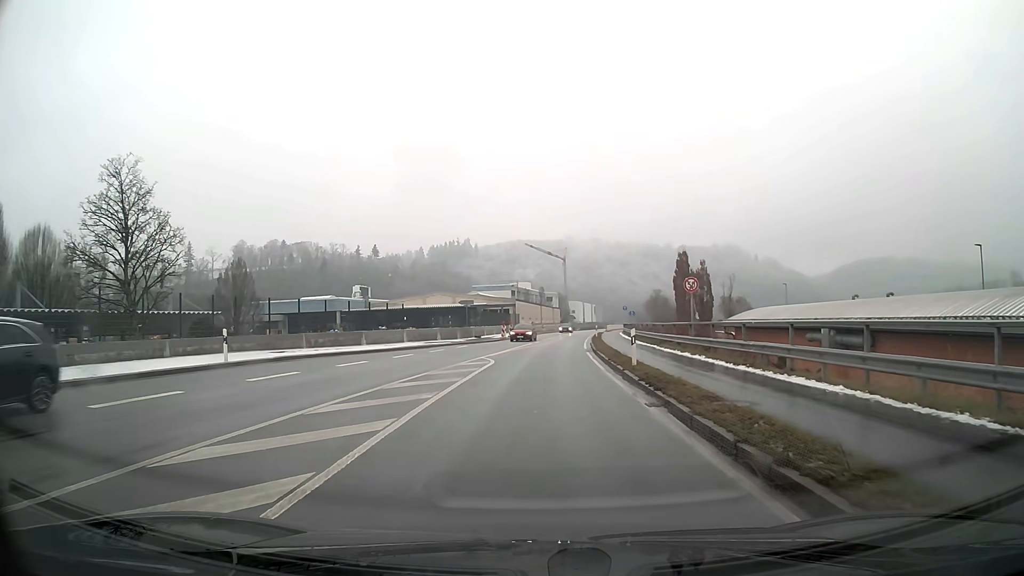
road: primary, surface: asphalt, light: Day
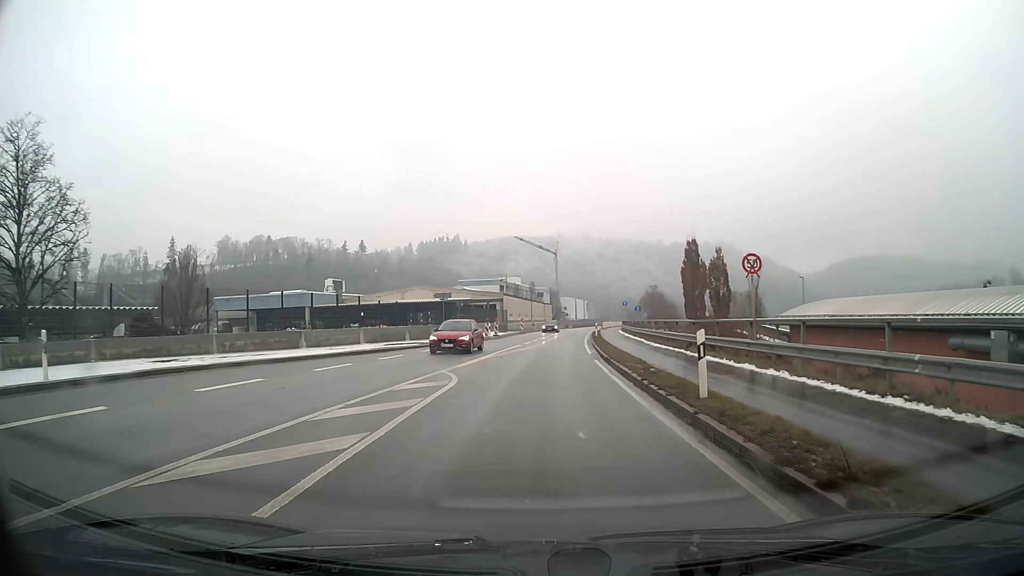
(0.0, +9.0) m; +1°
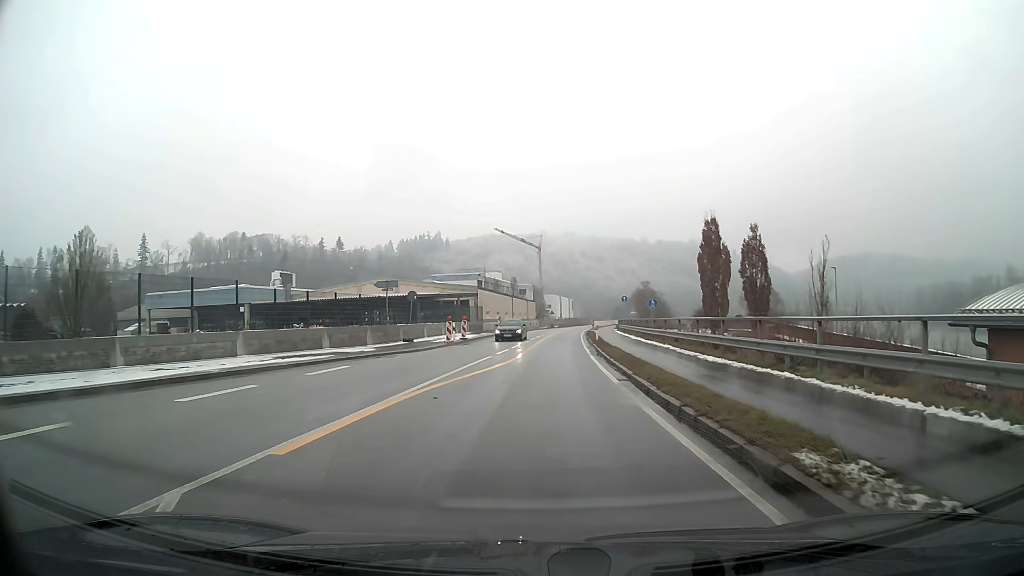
(+0.2, +13.6) m; +2°
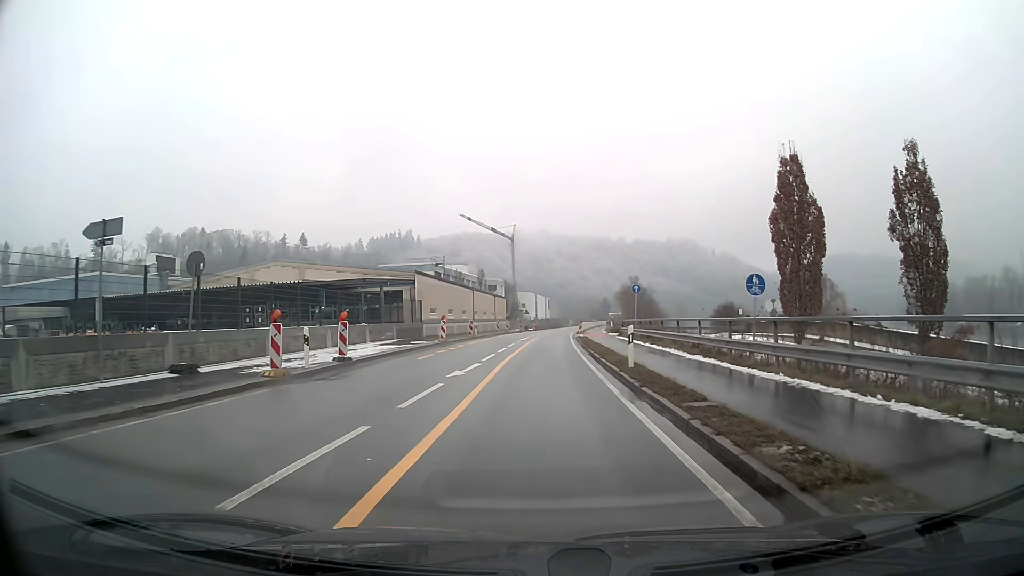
(+0.5, +22.6) m; +2°
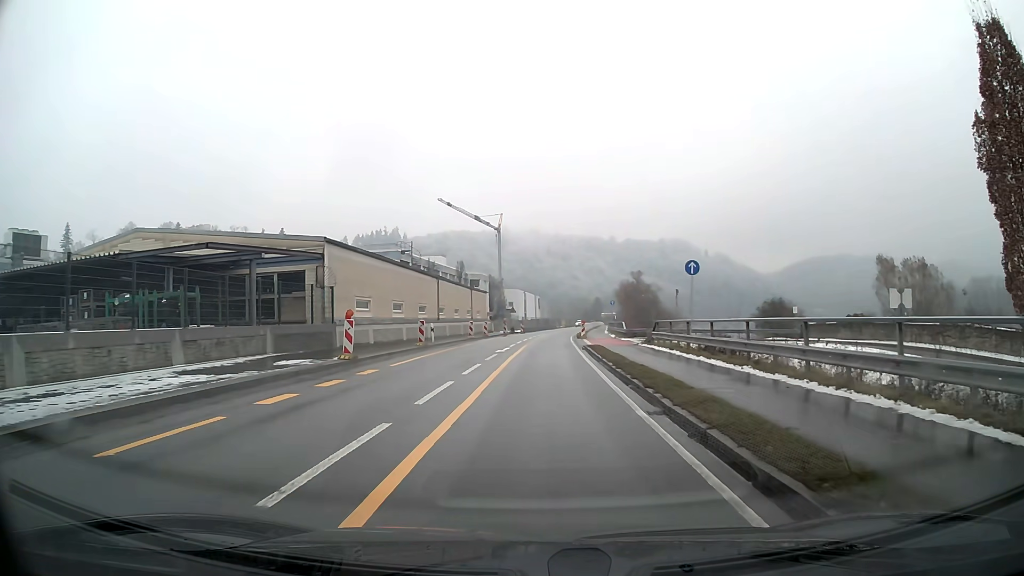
(+0.2, +18.0) m; +1°
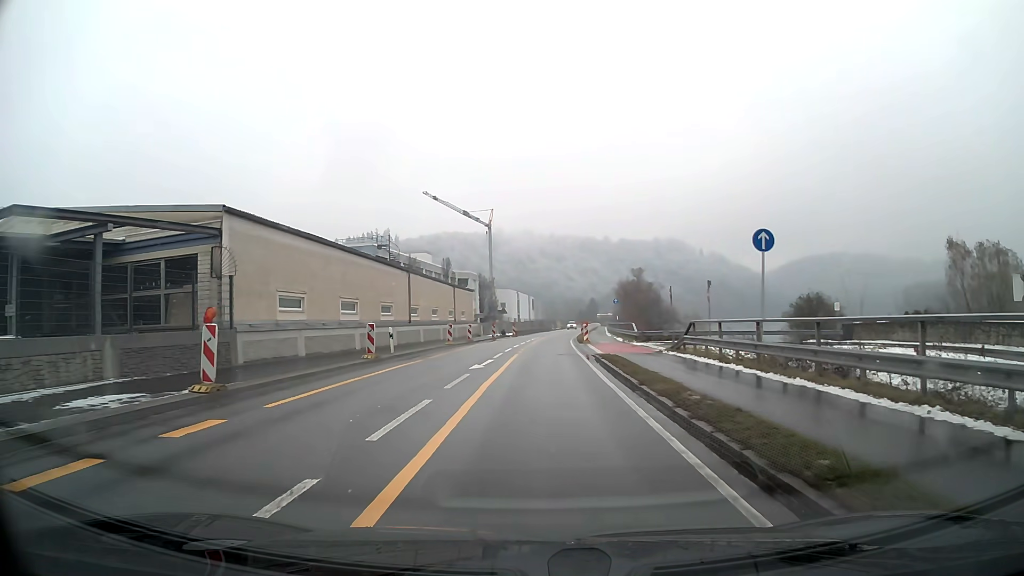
(0.0, +9.0) m; 0°
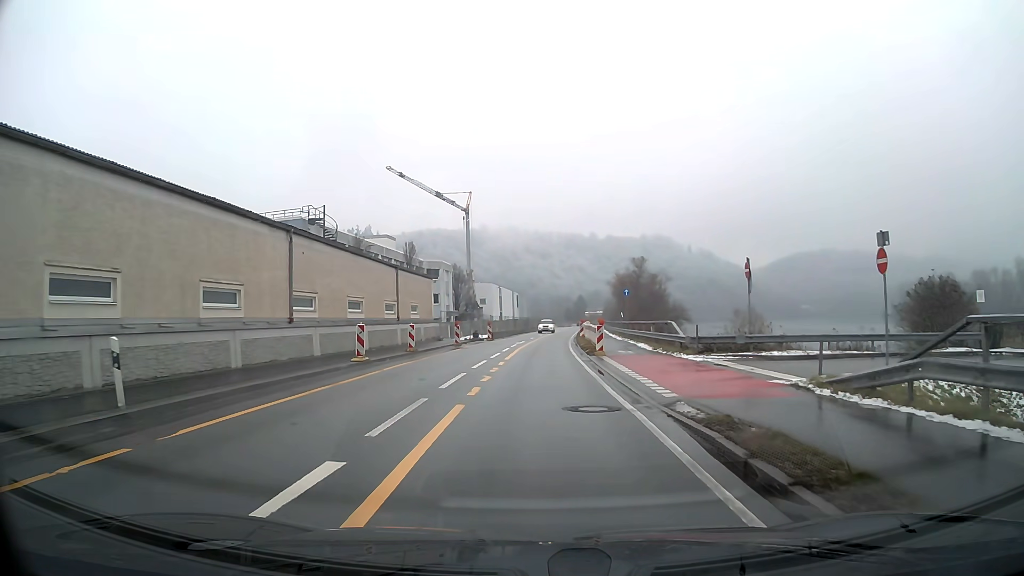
(+0.2, +17.9) m; +1°
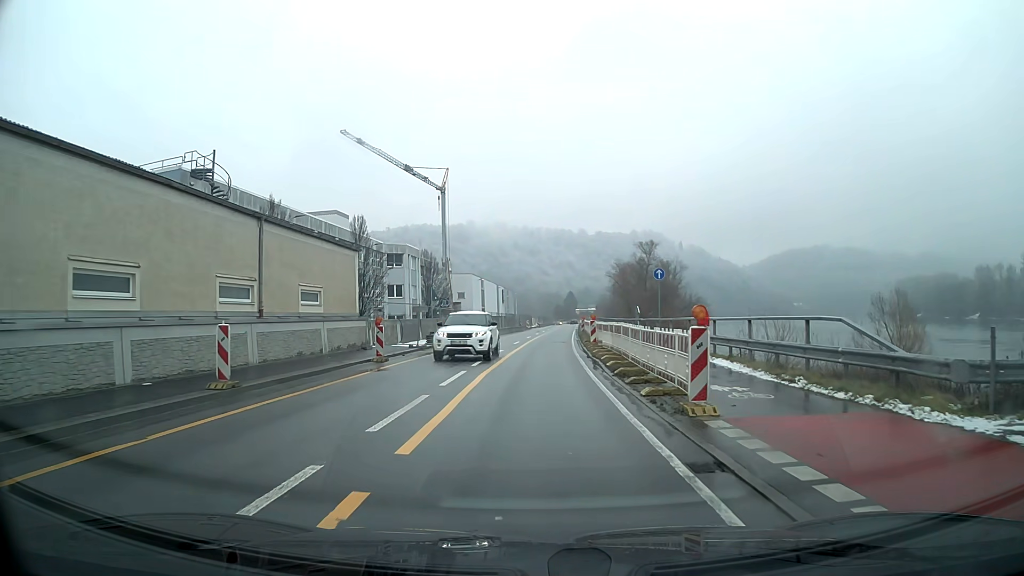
(+0.2, +17.9) m; +1°
